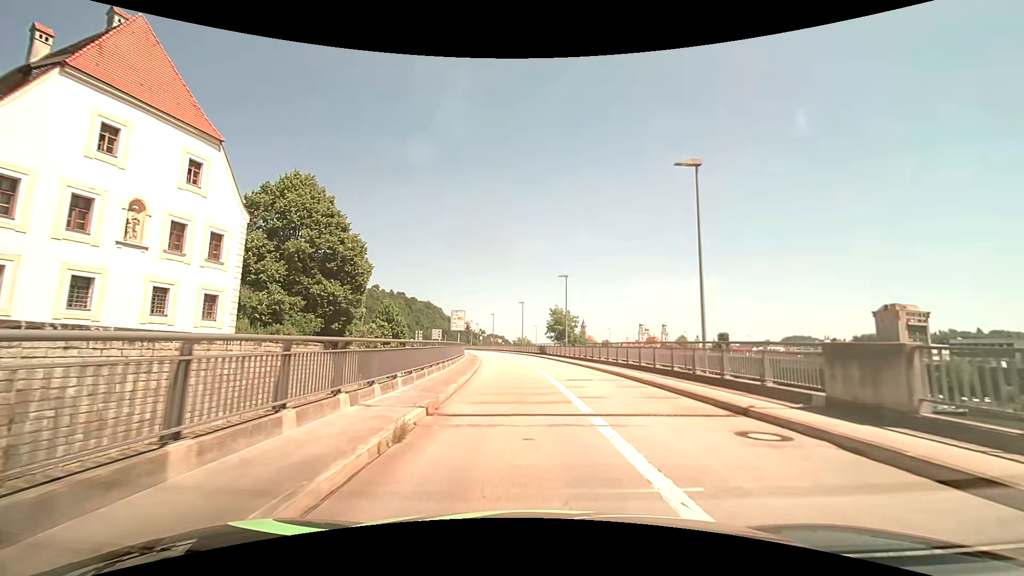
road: primary_link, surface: asphalt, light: Day
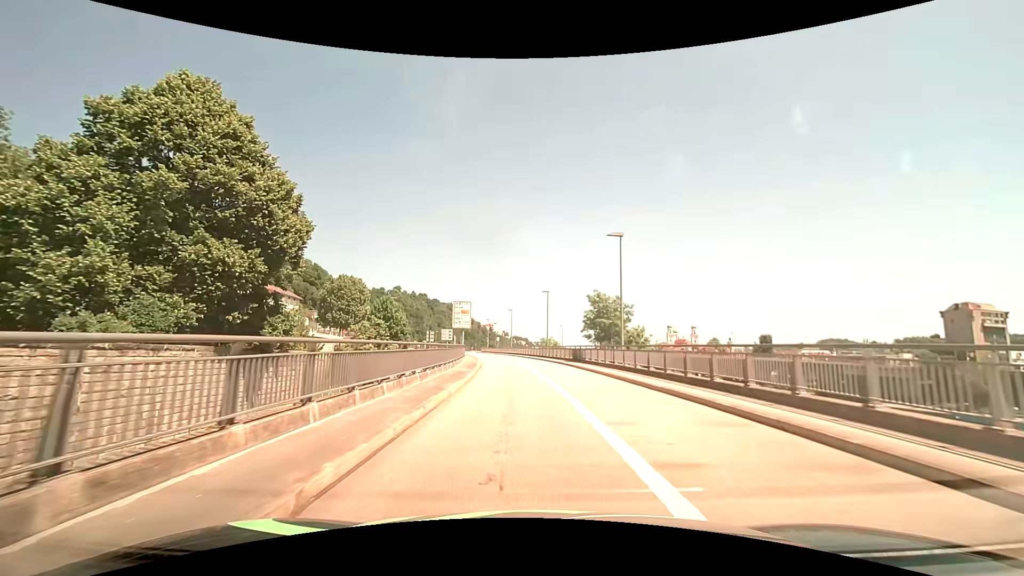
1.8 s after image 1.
(-0.6, +18.6) m; -3°
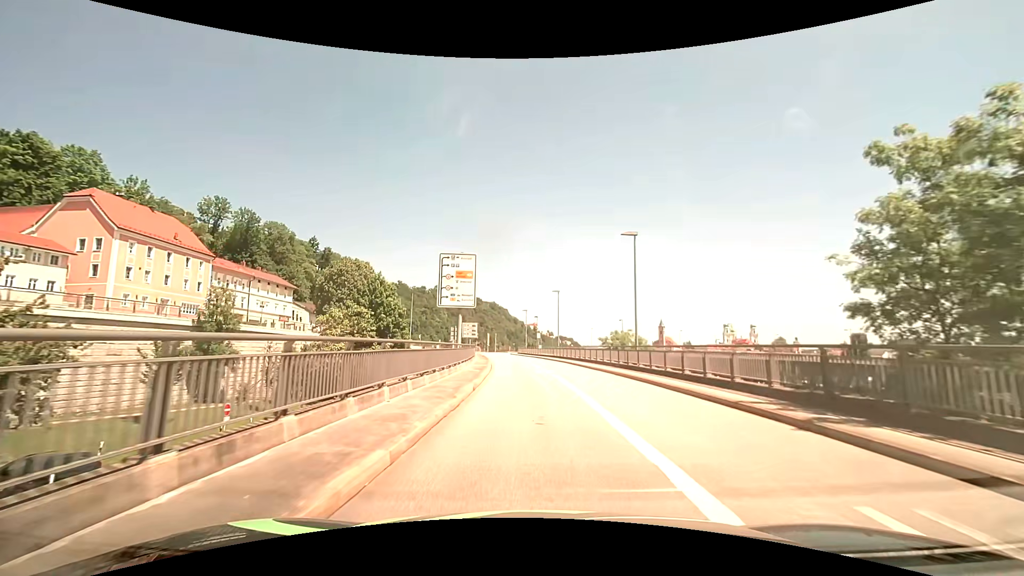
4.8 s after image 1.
(-1.3, +29.9) m; -5°
(0, +10) (0, +20) (-1, +30) (-2, +40) (-2, +50) (-4, +60) (-5, +70) (-6, +80) (-8, +90) (-9, +99) m
